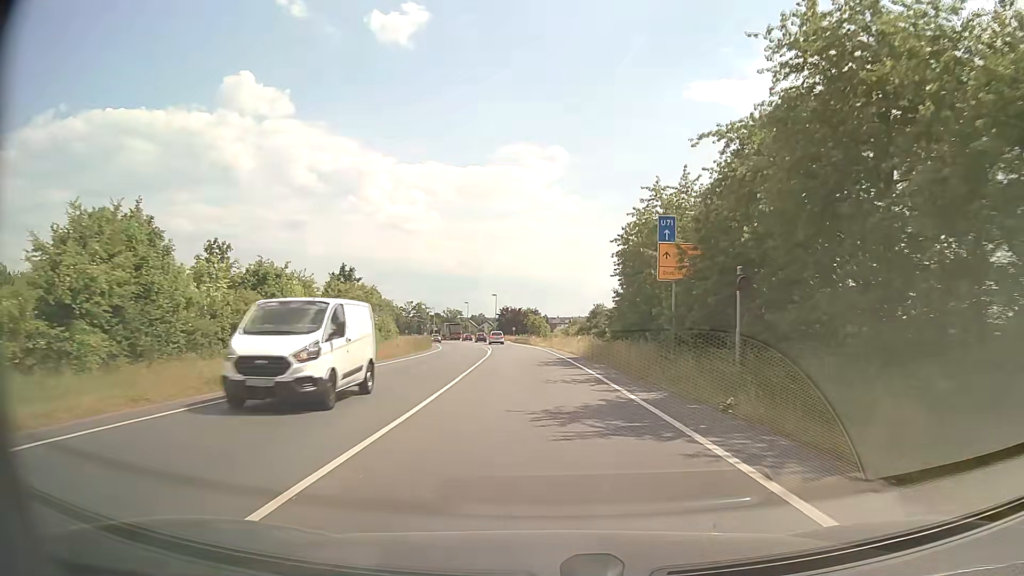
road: primary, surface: asphalt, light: Day
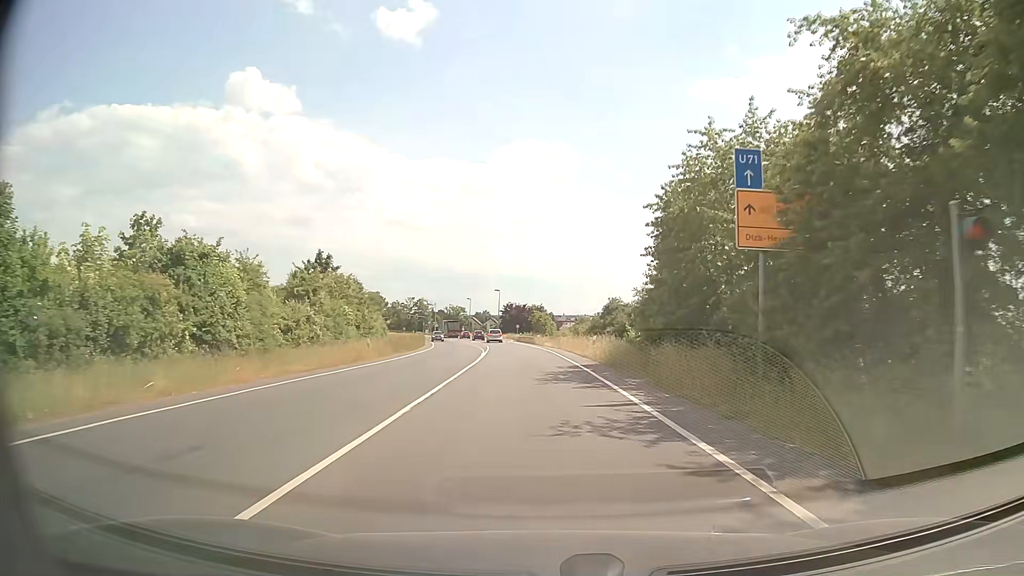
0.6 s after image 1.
(0.0, +8.7) m; 0°
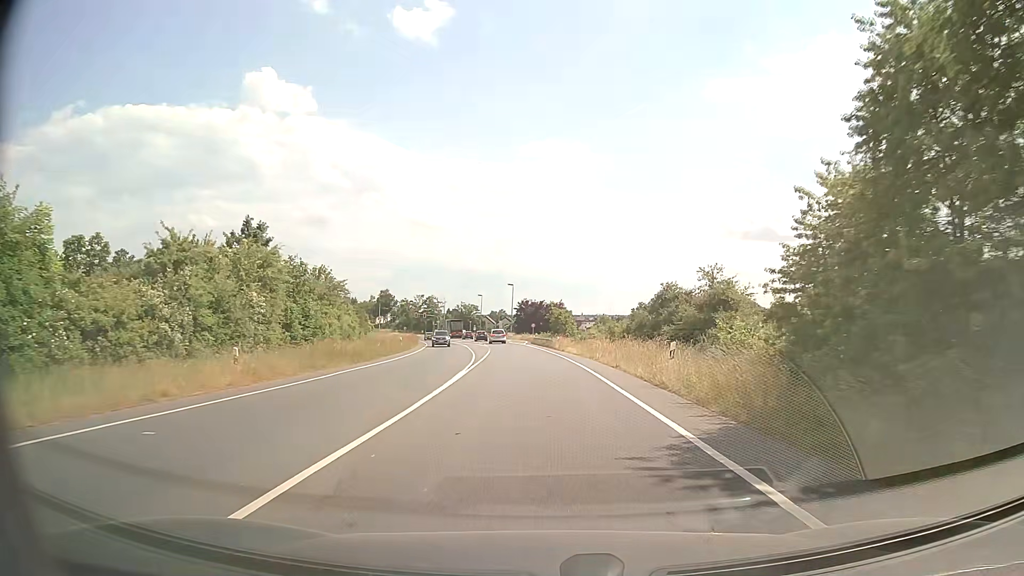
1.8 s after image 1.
(-0.2, +17.2) m; -1°
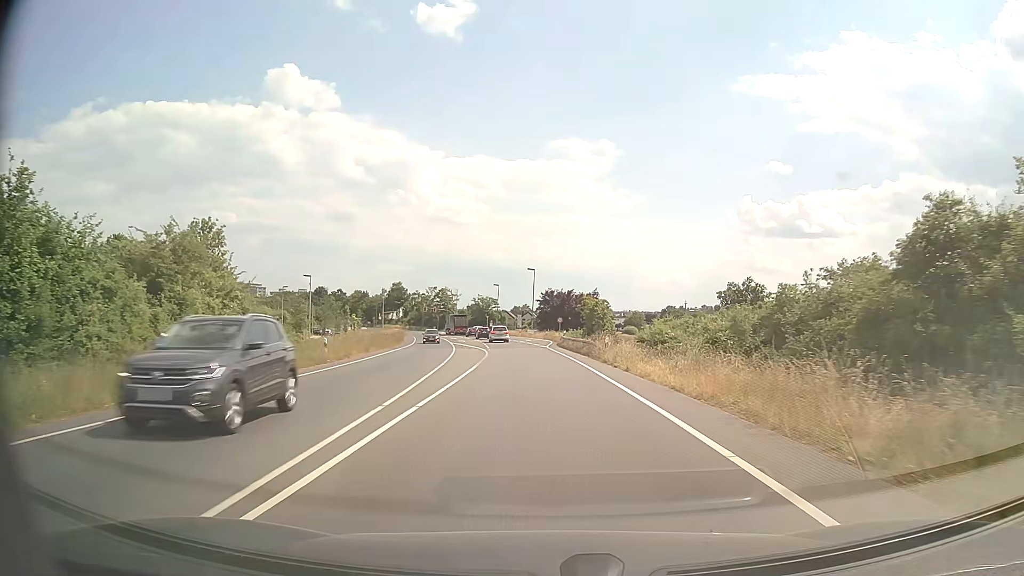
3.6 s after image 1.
(-0.5, +25.3) m; -2°
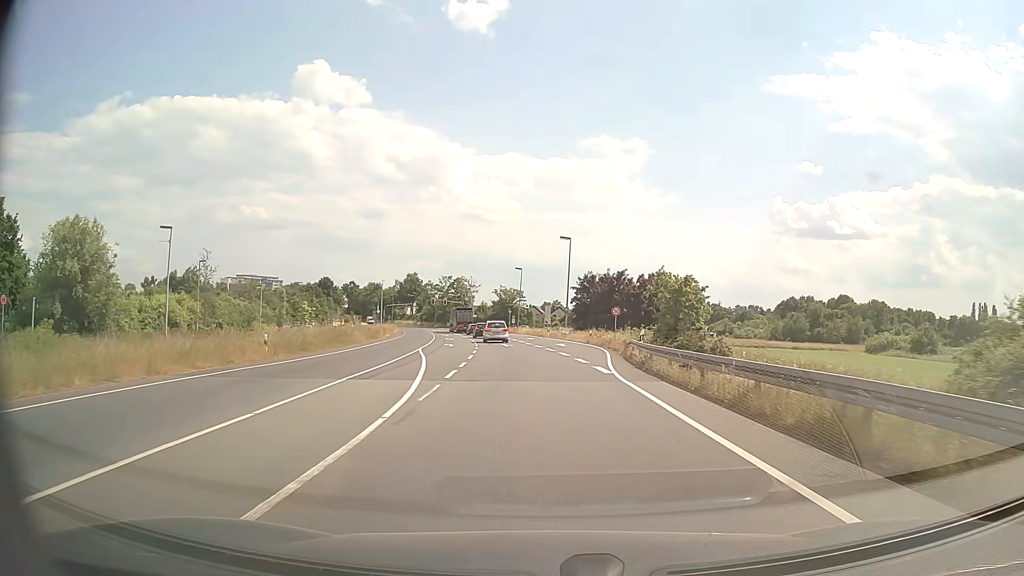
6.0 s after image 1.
(-0.8, +32.4) m; -3°
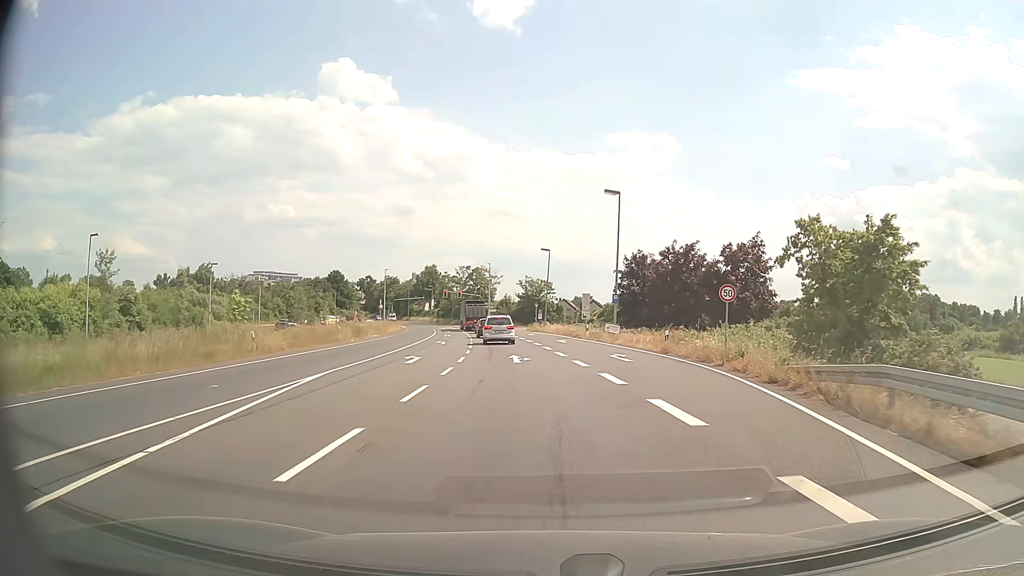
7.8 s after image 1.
(-0.4, +21.8) m; -2°
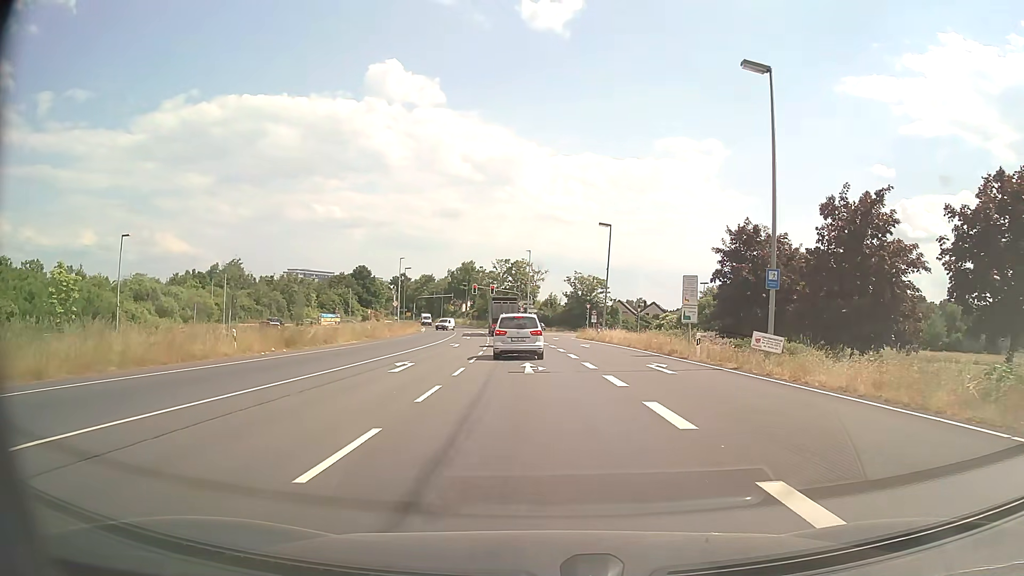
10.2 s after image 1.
(-0.7, +23.7) m; -4°
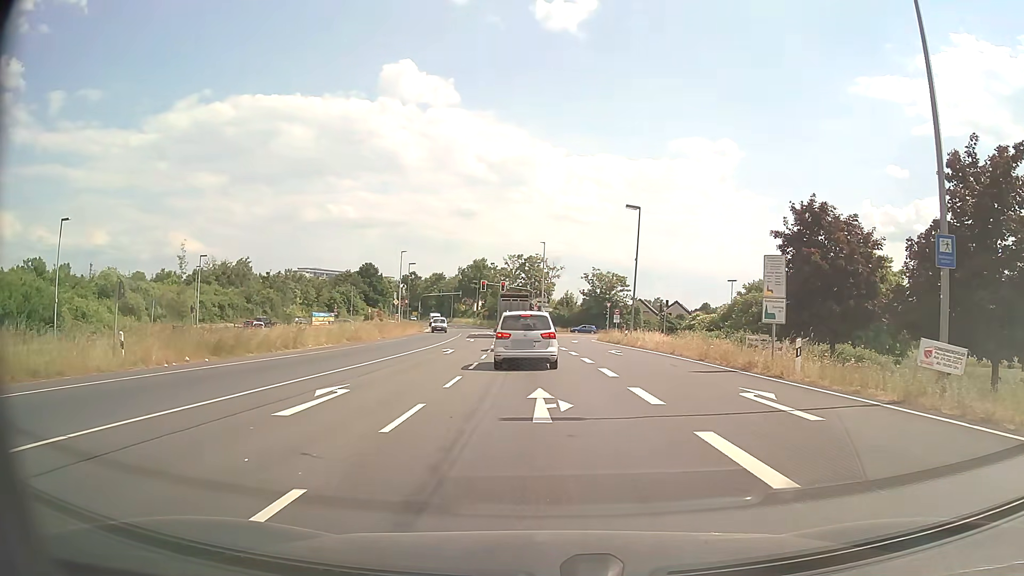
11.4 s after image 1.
(-0.1, +9.0) m; -1°
(0, +10) (0, +20) (-1, +30) (-1, +40) (-2, +50) (-2, +60) (-3, +70) (-5, +80) (-6, +90) (-7, +100) m
